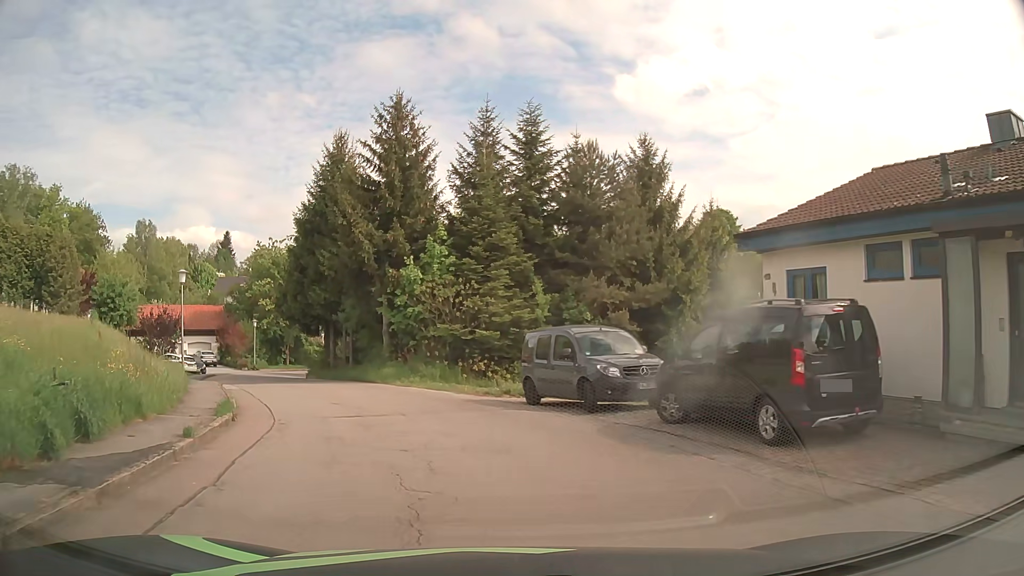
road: residential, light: Day
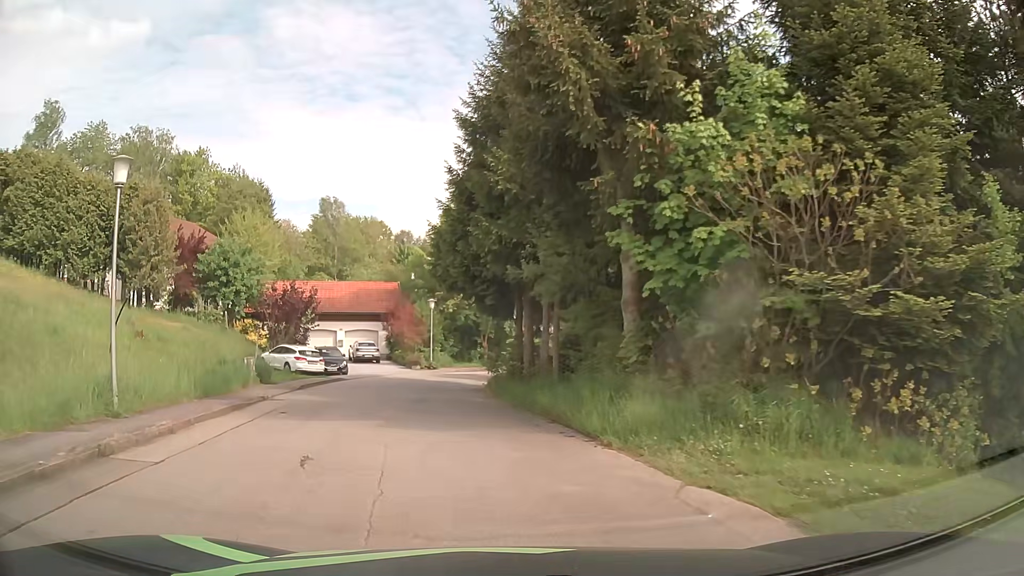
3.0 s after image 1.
(-2.7, +17.9) m; -19°
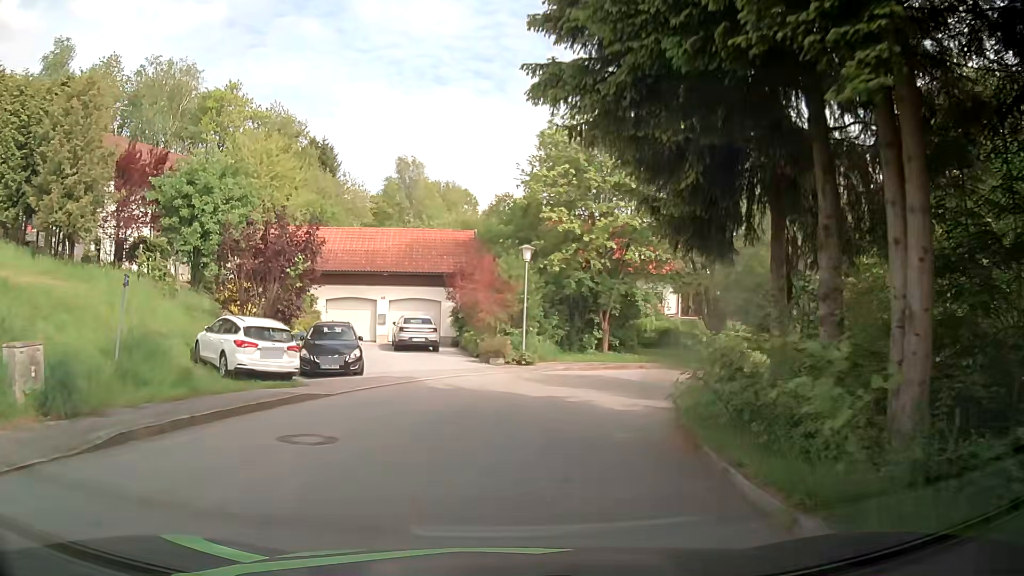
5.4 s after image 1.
(-2.0, +17.6) m; -8°
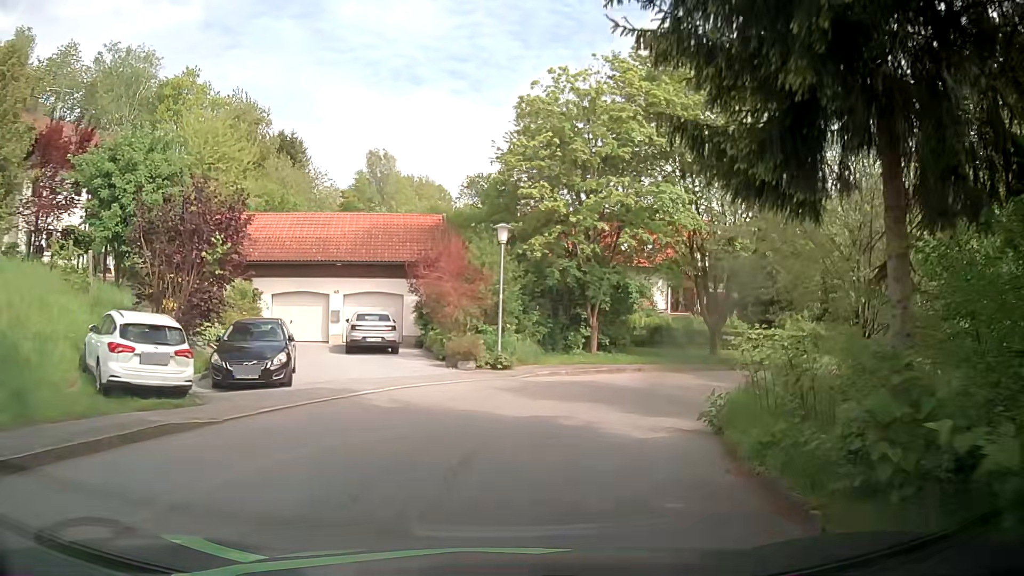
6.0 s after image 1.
(+0.1, +4.5) m; +4°
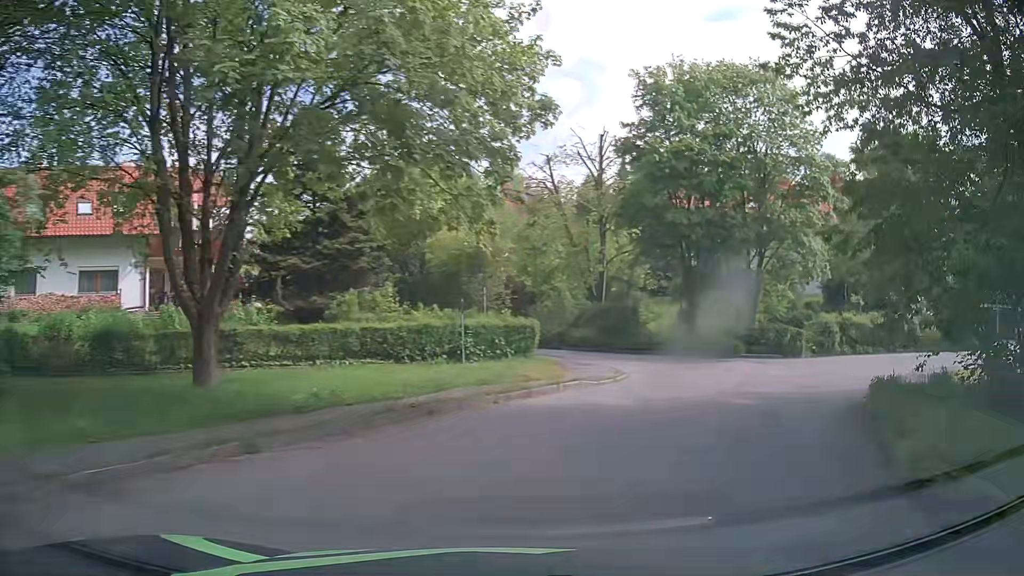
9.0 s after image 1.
(+5.0, +20.1) m; +38°
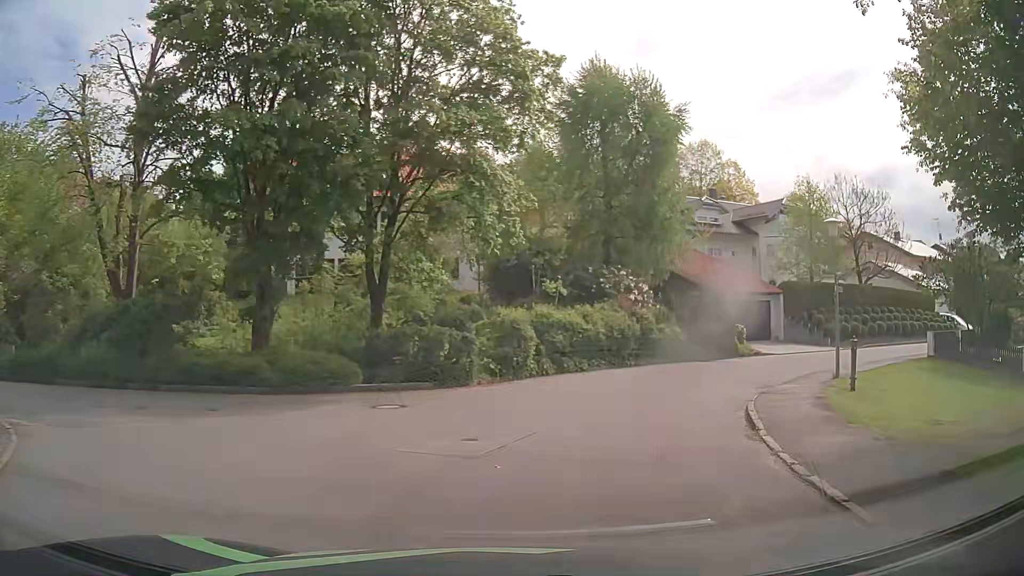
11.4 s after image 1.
(+4.6, +13.6) m; +31°
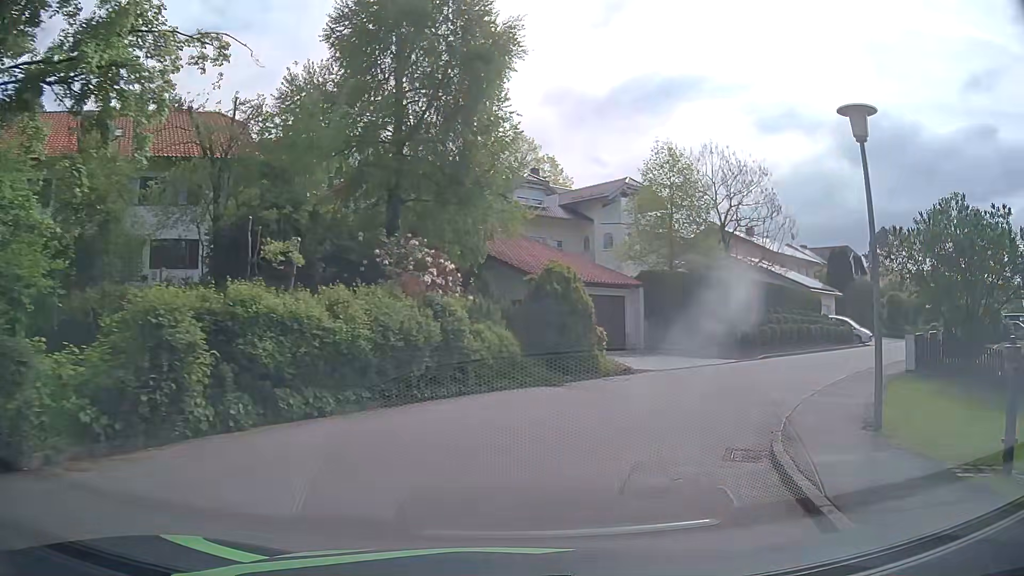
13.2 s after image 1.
(+1.9, +11.1) m; +18°
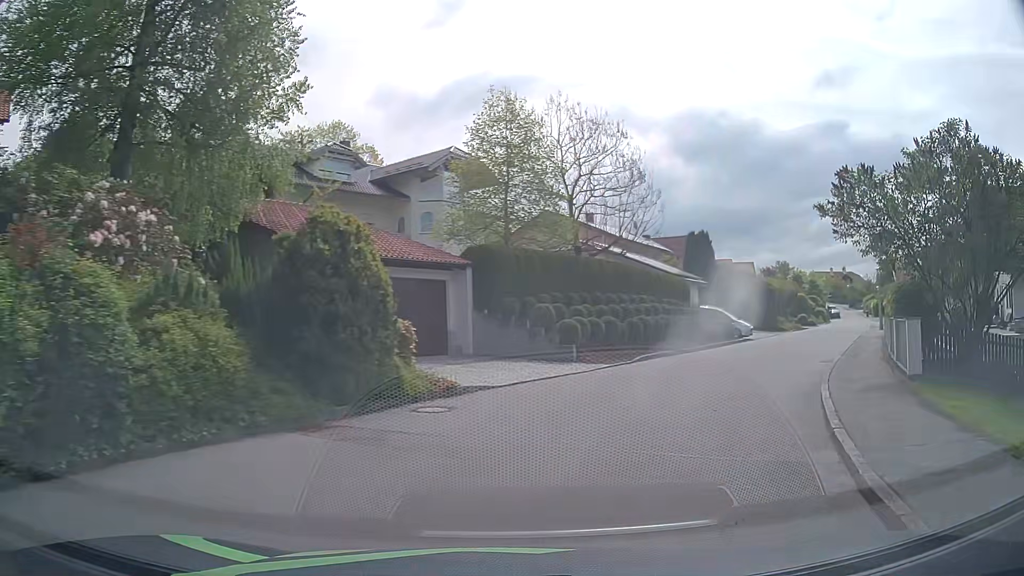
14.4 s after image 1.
(+0.9, +7.7) m; +16°
